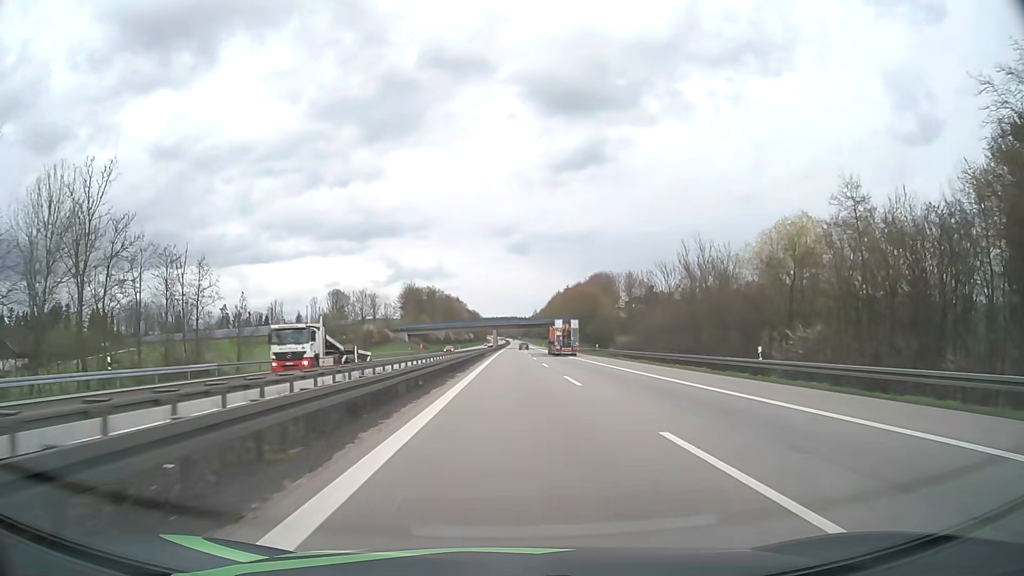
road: motorway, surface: asphalt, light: Day
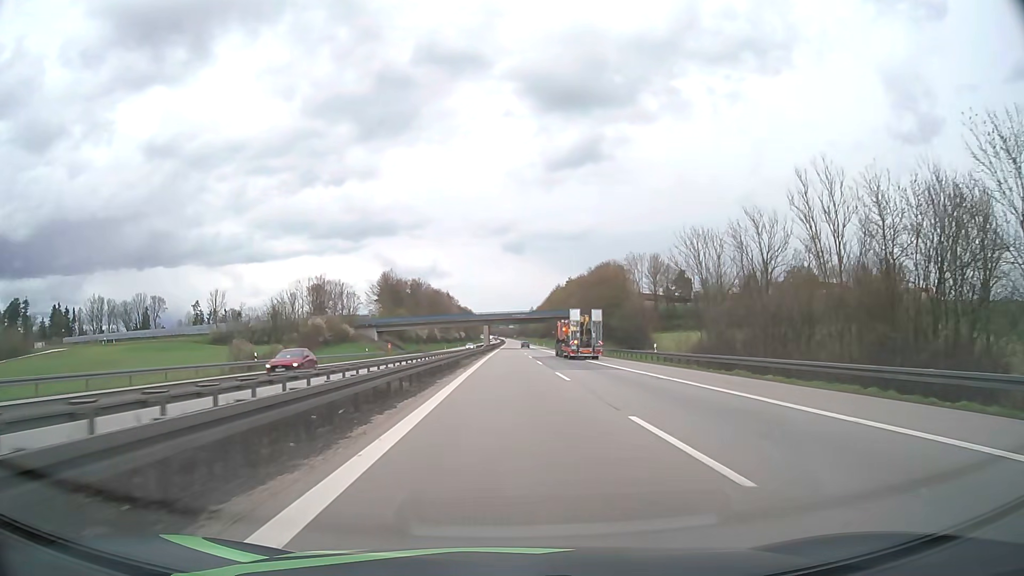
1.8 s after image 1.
(+0.2, +34.4) m; +1°
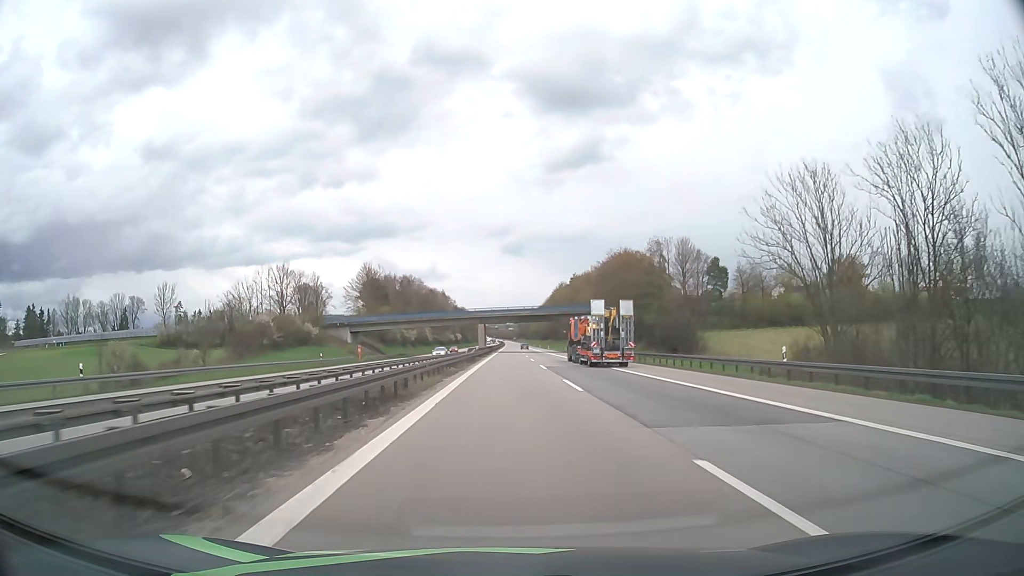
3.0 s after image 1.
(0.0, +22.8) m; 0°
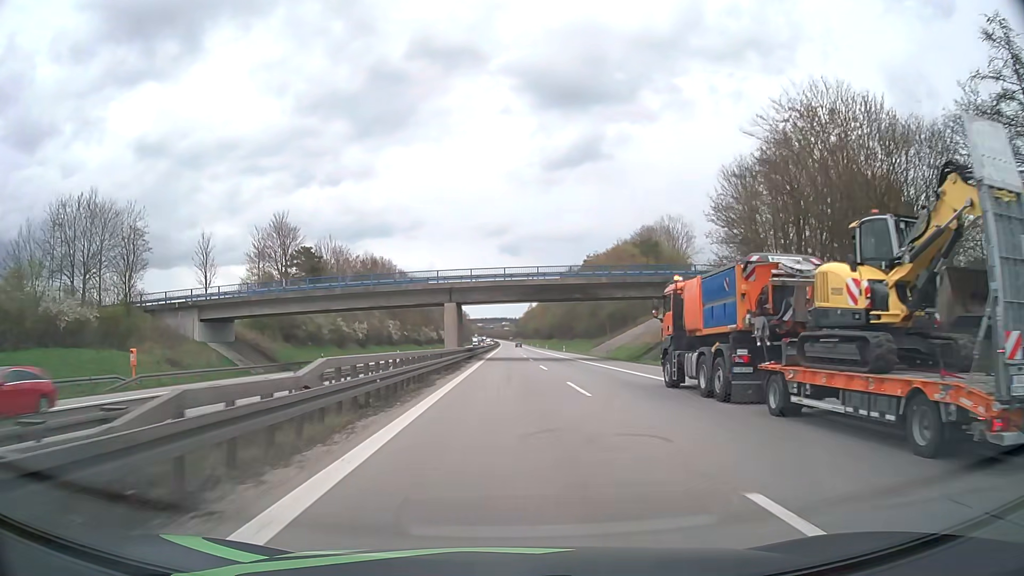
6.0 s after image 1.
(+0.1, +56.5) m; +1°
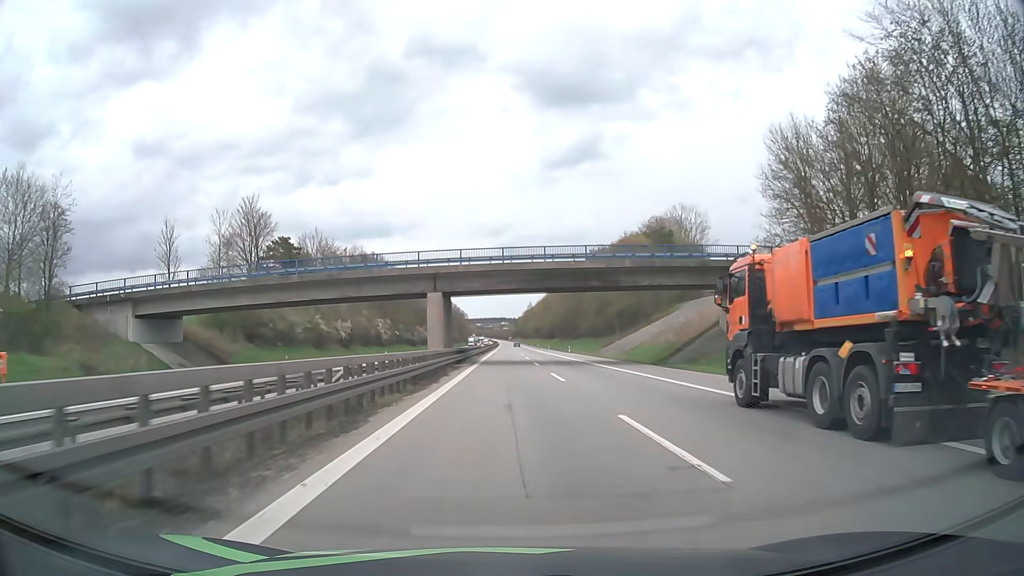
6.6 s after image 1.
(0.0, +11.2) m; 0°
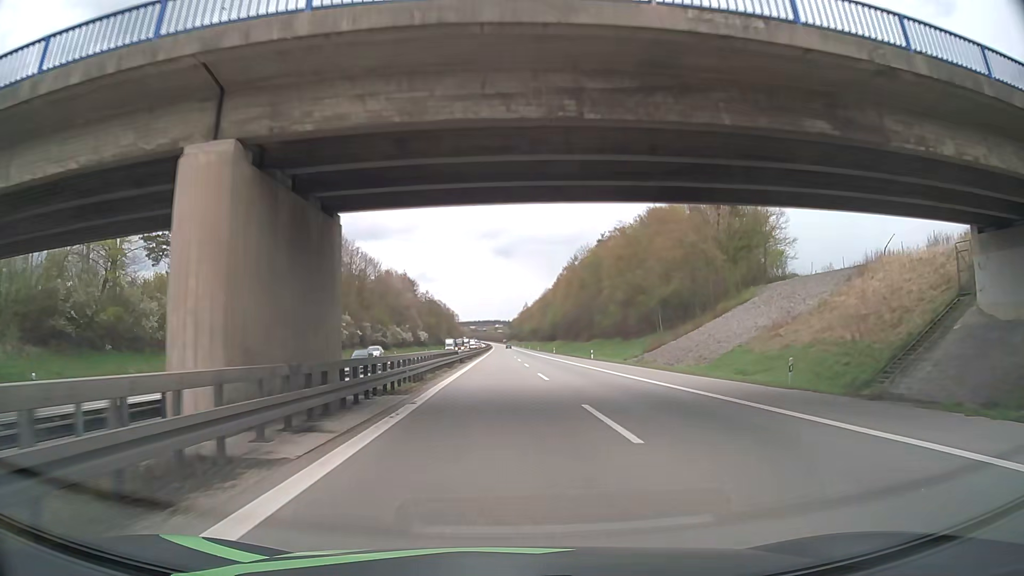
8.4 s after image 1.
(+0.1, +33.7) m; 0°
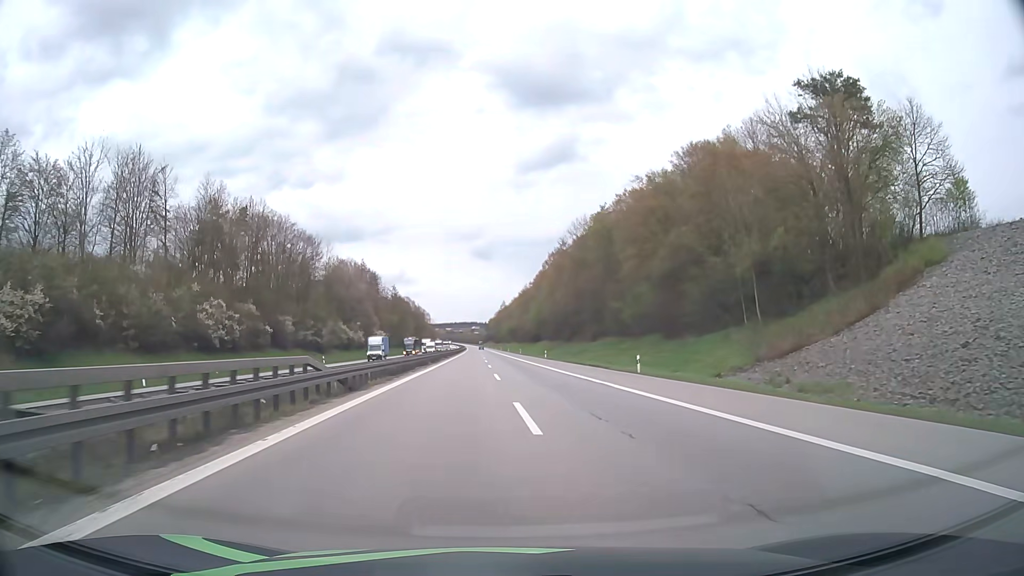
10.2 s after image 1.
(+0.2, +35.5) m; +2°
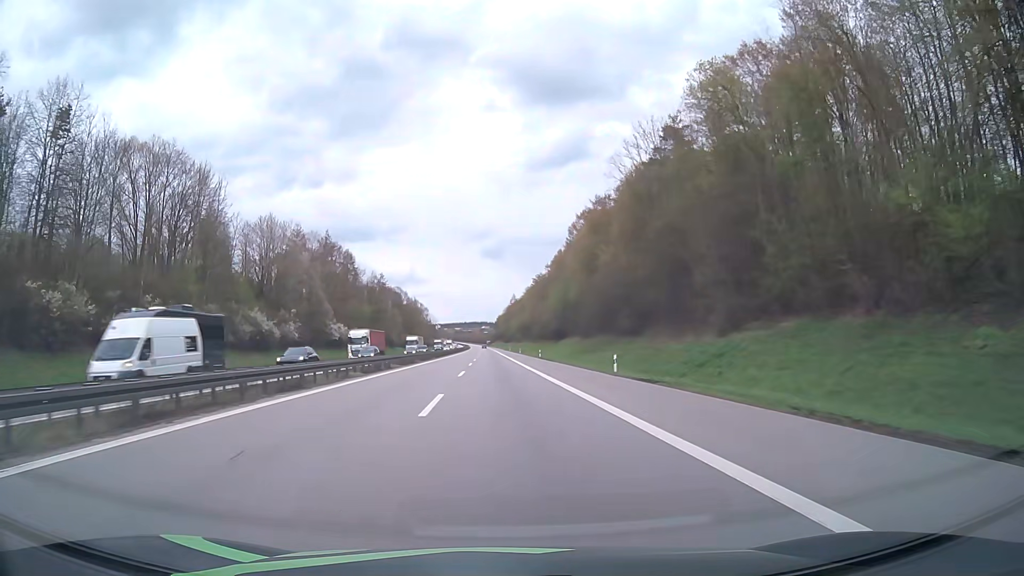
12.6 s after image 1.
(+0.1, +52.5) m; -1°
(0, +10) (0, +20) (0, +30) (-1, +40) (-1, +50) (-1, +60) (-2, +70) (-2, +80) (-2, +90) (-3, +100) m
